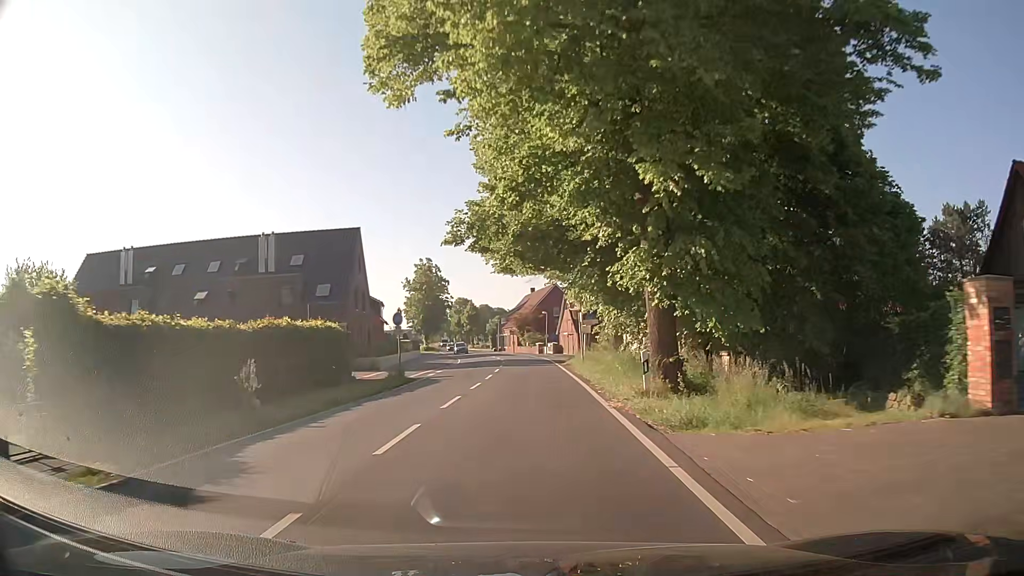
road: secondary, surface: asphalt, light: Day
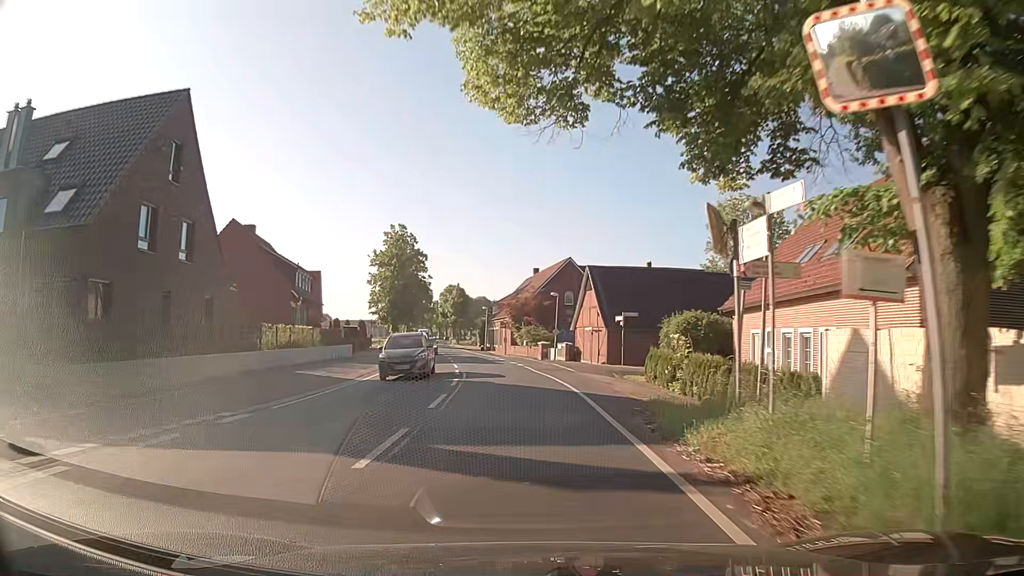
(+0.4, +31.2) m; 0°
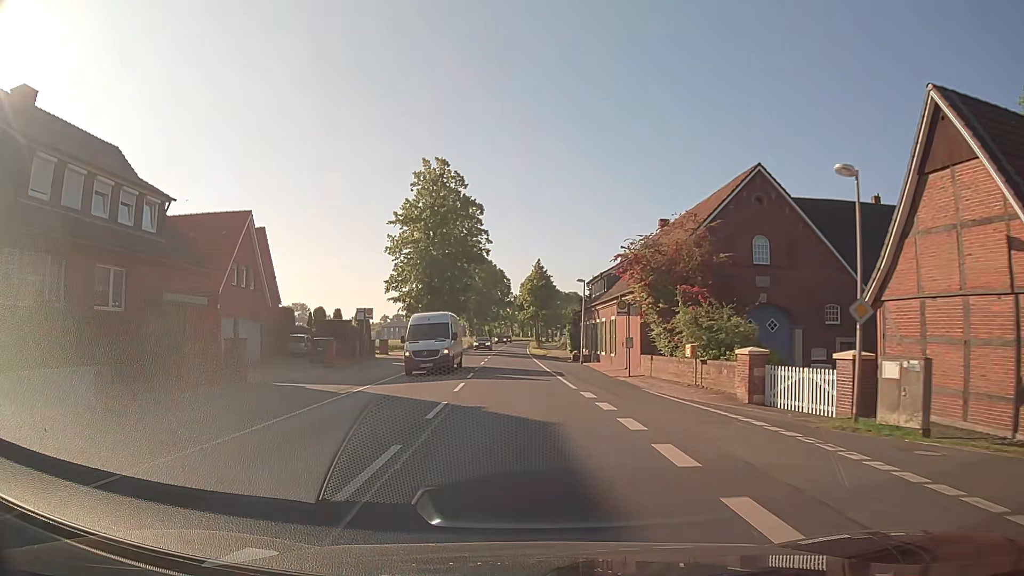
(-2.1, +38.9) m; -7°
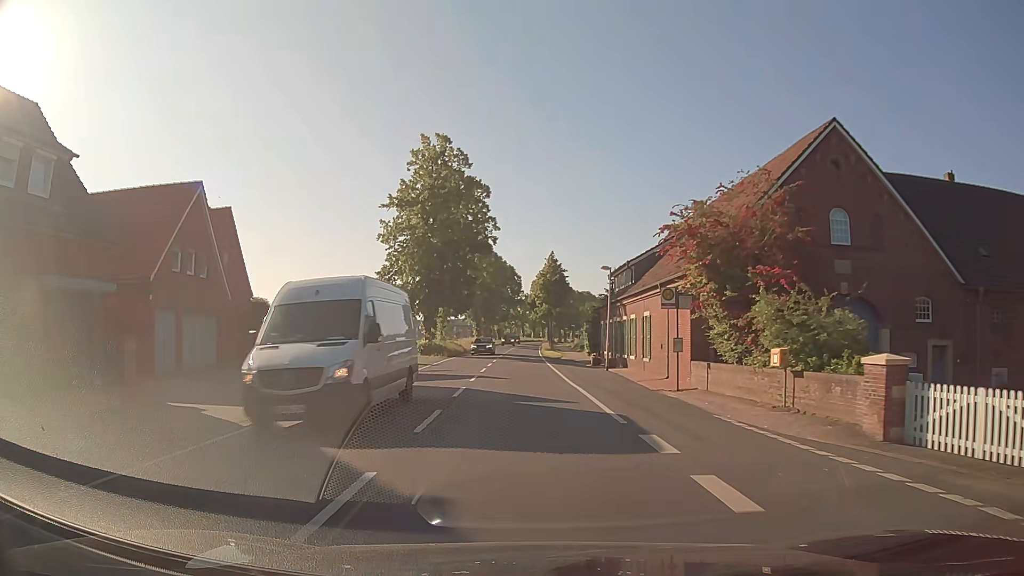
(-0.1, +7.8) m; -1°
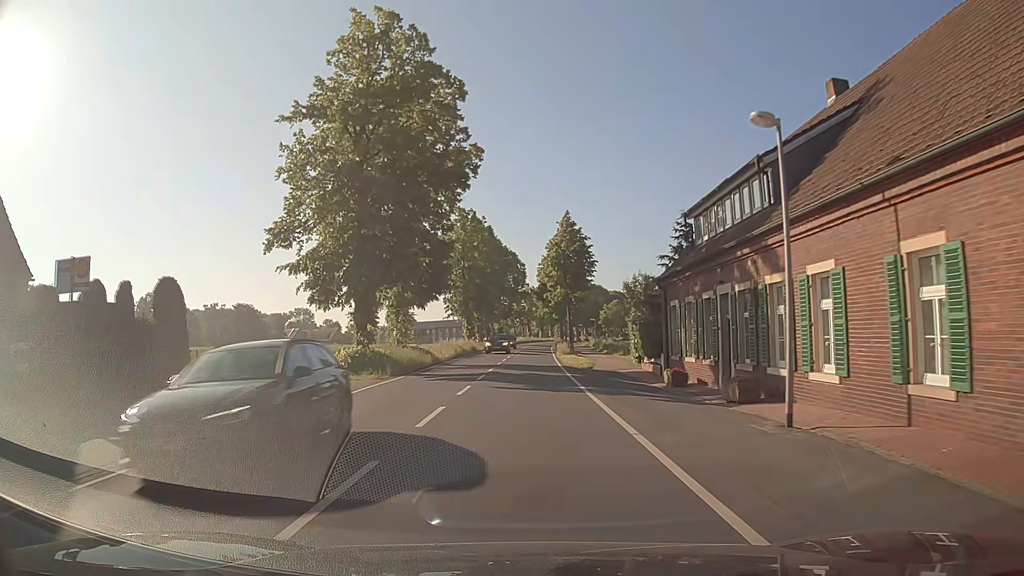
(-0.2, +23.3) m; -1°
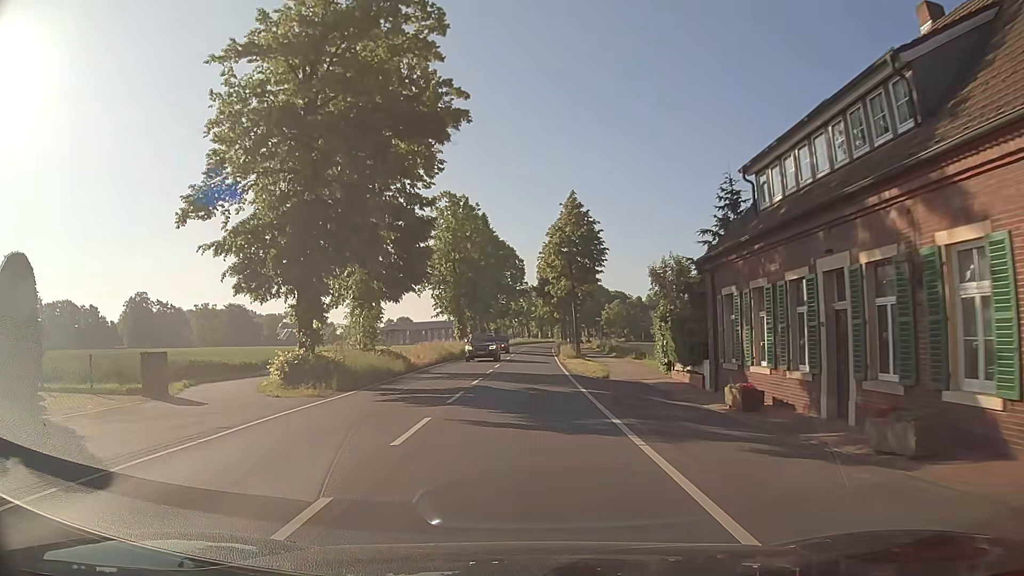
(0.0, +7.8) m; 0°
